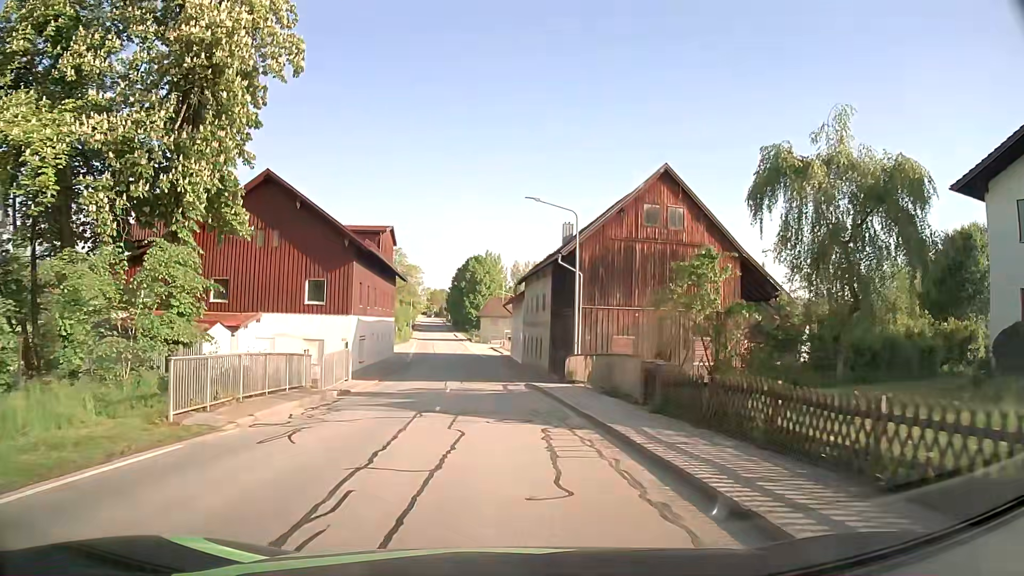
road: secondary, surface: asphalt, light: Day
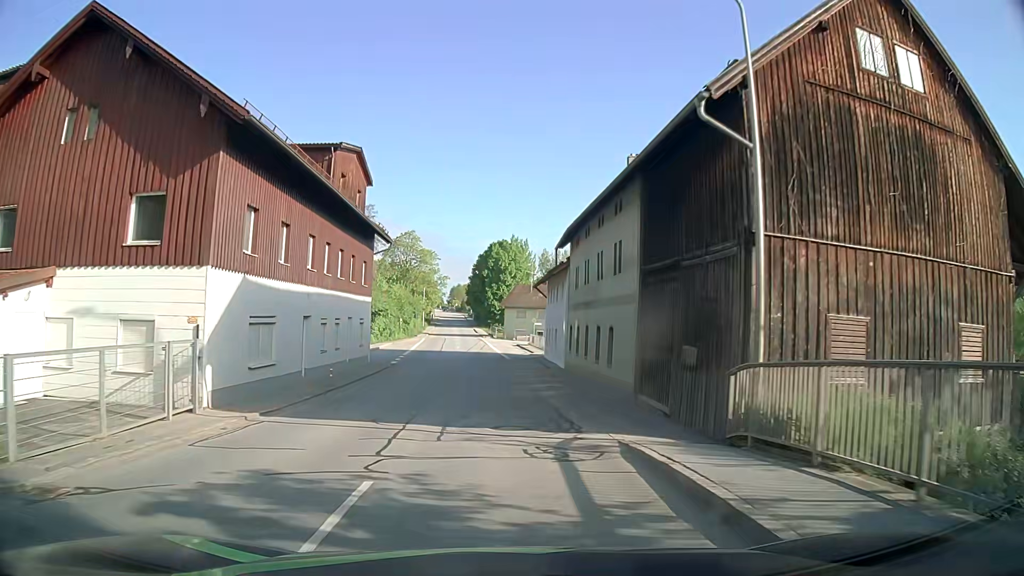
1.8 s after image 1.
(-0.5, +18.7) m; -2°
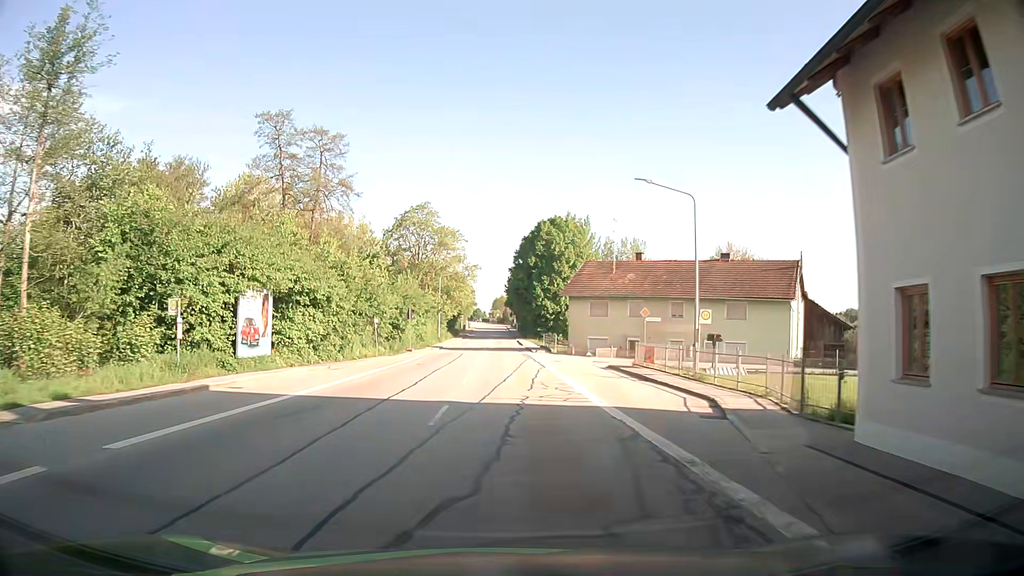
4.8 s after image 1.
(-1.0, +38.9) m; -3°
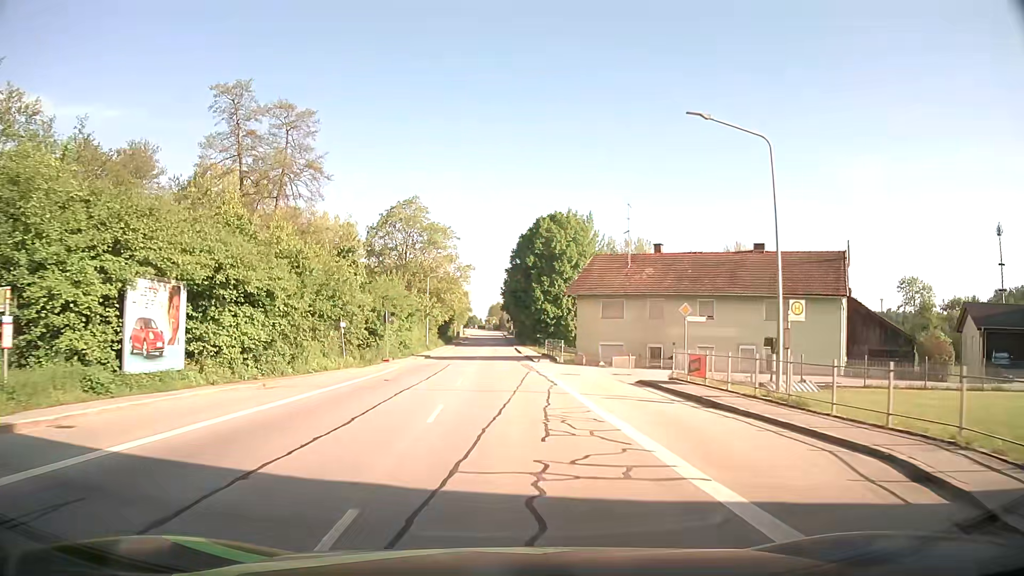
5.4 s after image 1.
(0.0, +8.0) m; -1°
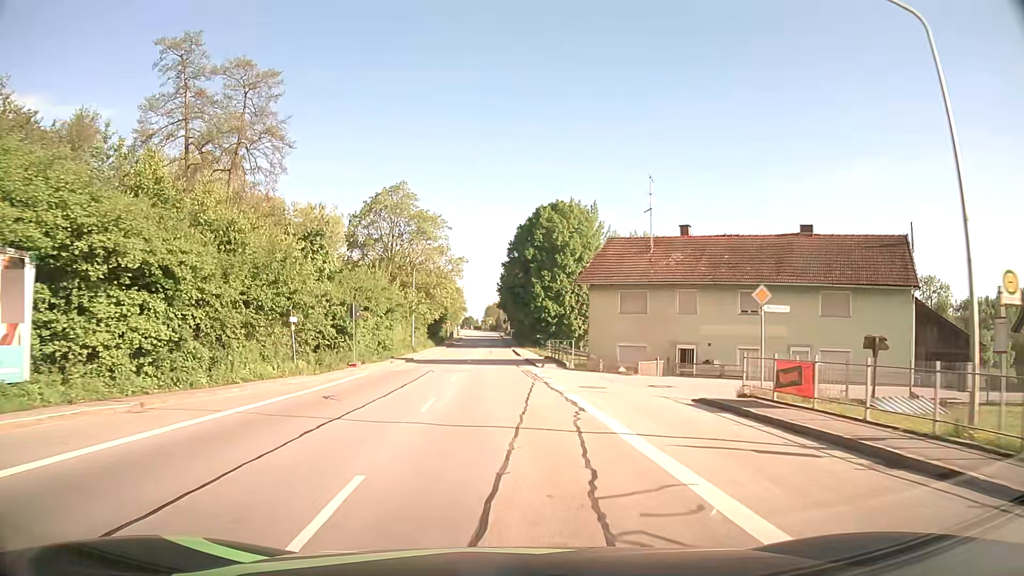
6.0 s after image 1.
(+0.1, +7.9) m; +1°
